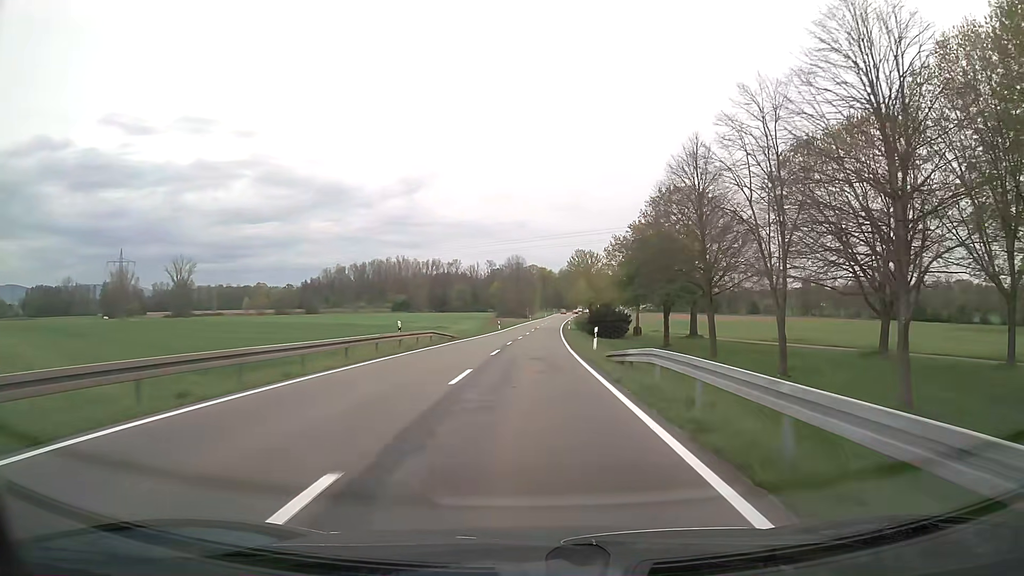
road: secondary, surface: asphalt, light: Day
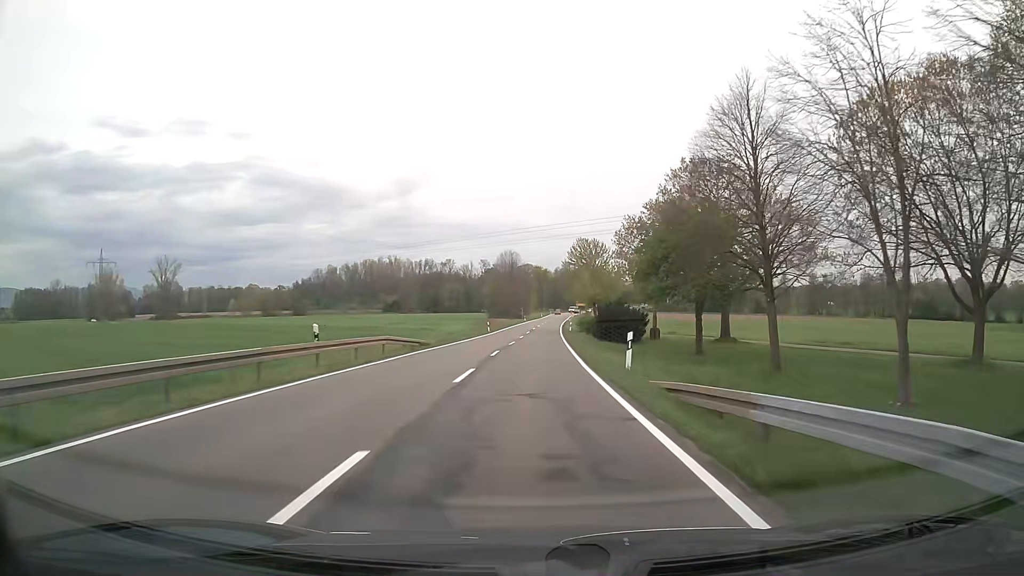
(0.0, +11.1) m; 0°
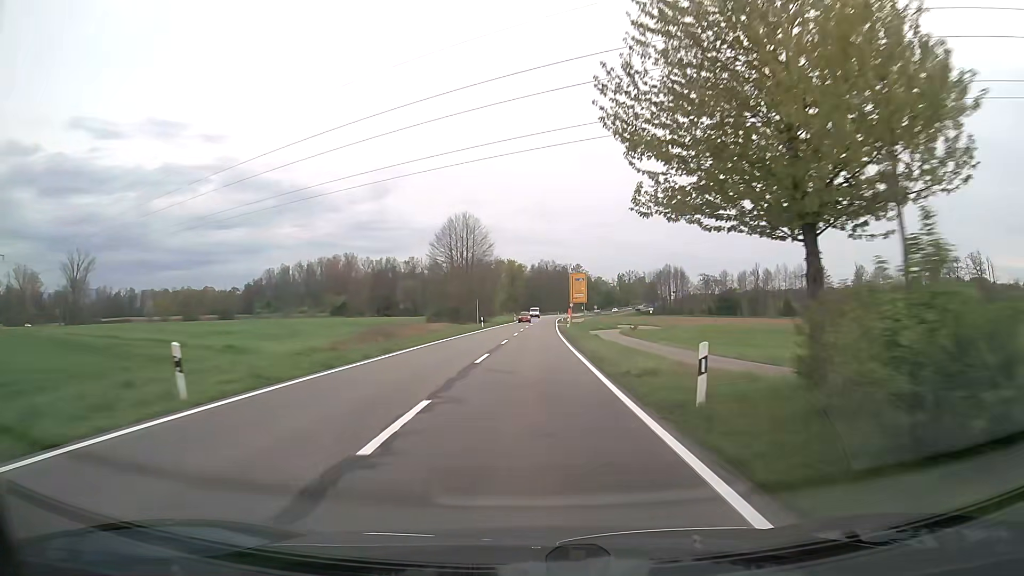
(+1.0, +55.9) m; +2°
(0, +10) (0, +20) (0, +30) (+1, +40) (+1, +50) (+1, +60) (+1, +70) (+2, +80) (+2, +90) (+2, +100) m
